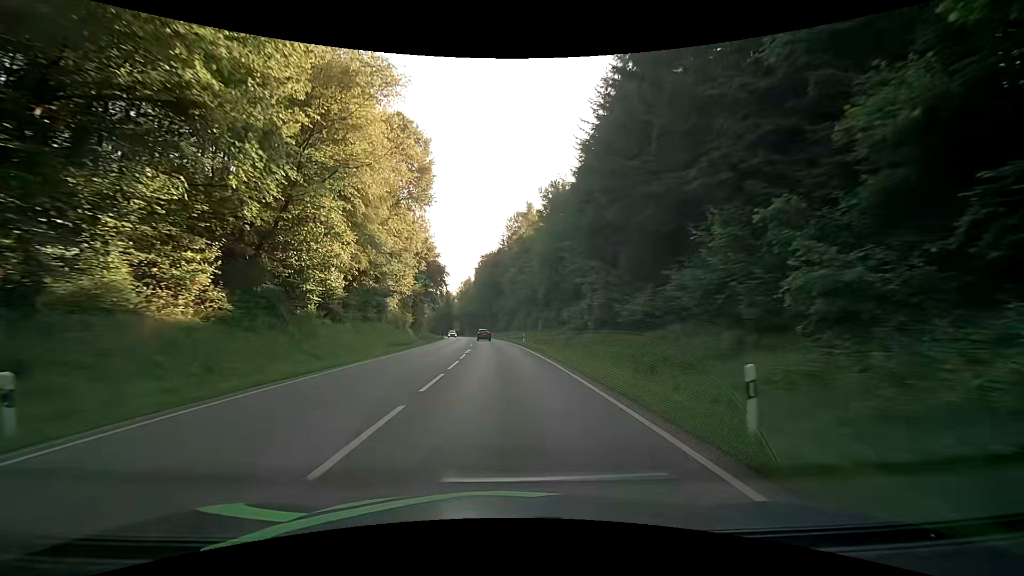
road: secondary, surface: asphalt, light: Day
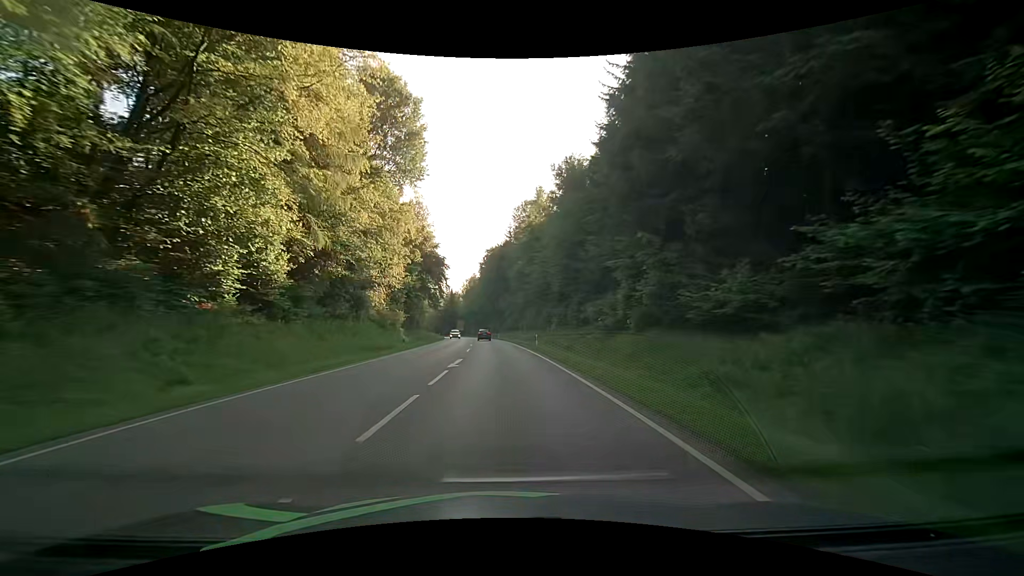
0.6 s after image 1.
(0.0, +10.8) m; -1°
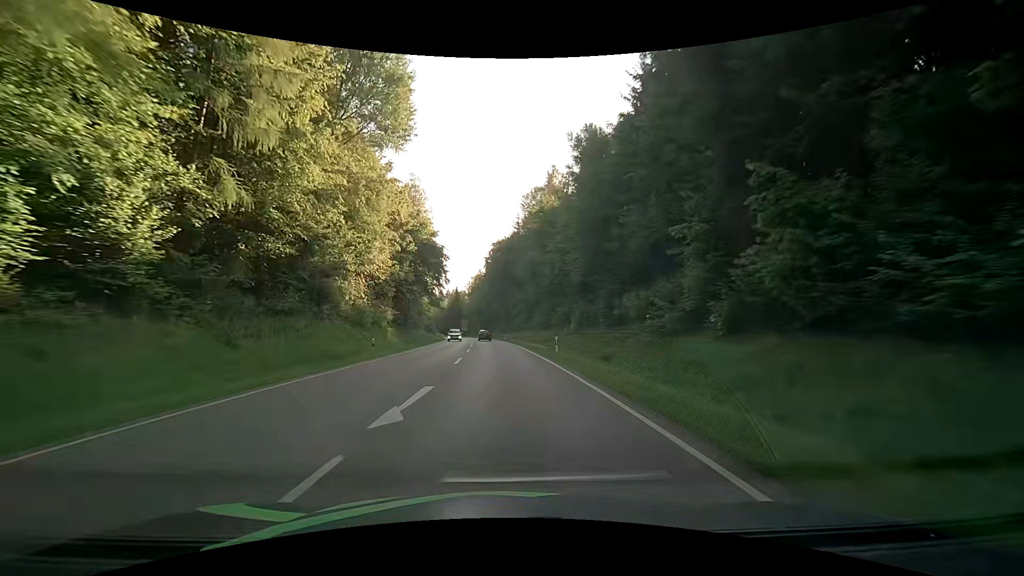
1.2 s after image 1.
(0.0, +10.8) m; 0°
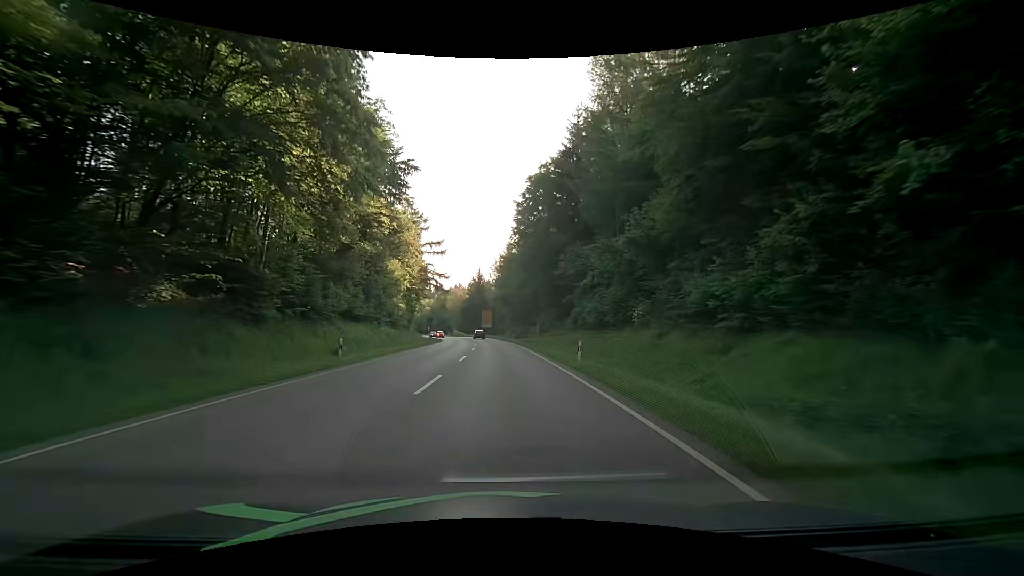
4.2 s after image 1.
(-2.6, +54.1) m; -5°
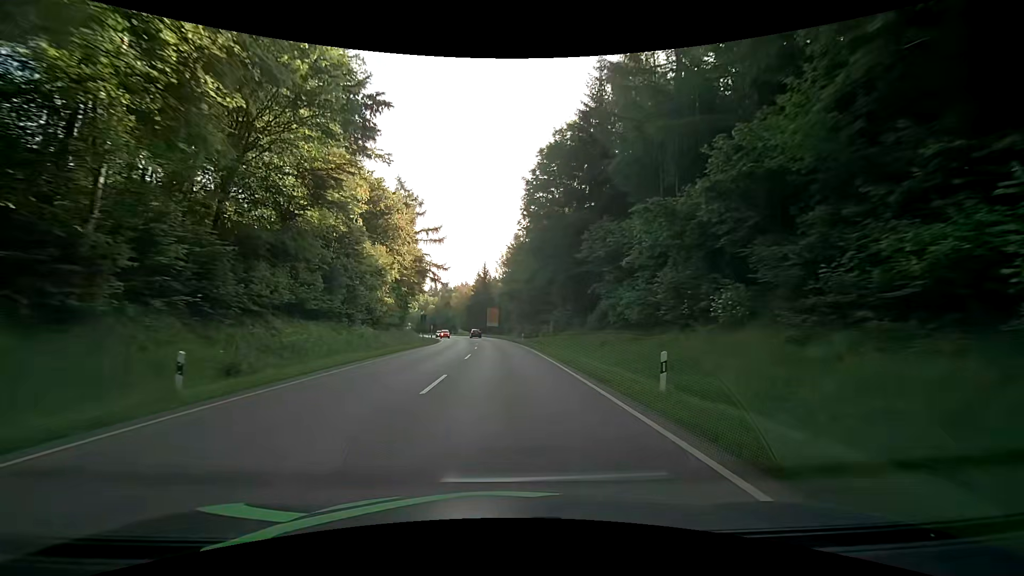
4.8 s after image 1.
(-0.1, +10.8) m; -1°
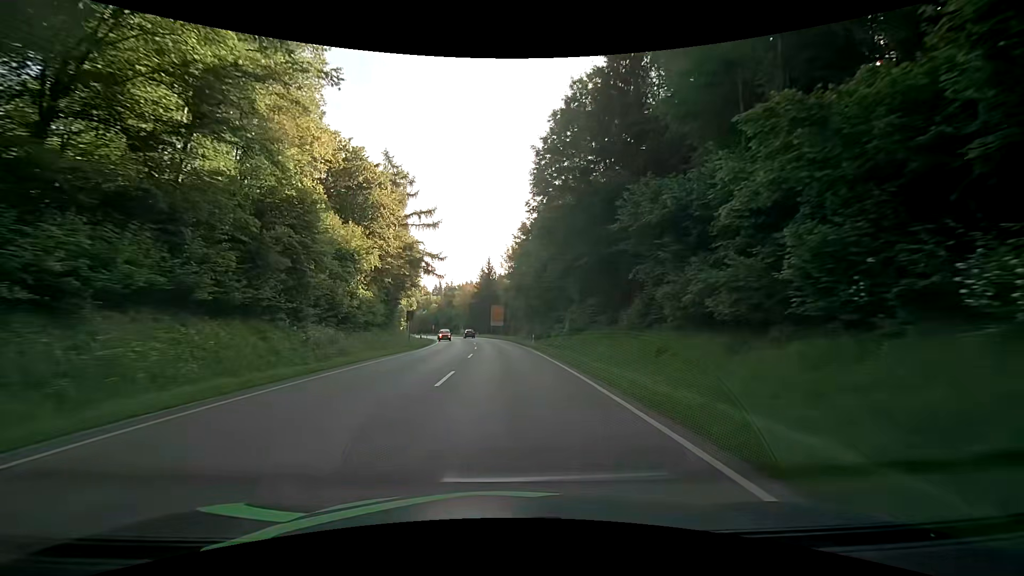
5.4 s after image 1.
(0.0, +10.8) m; 0°
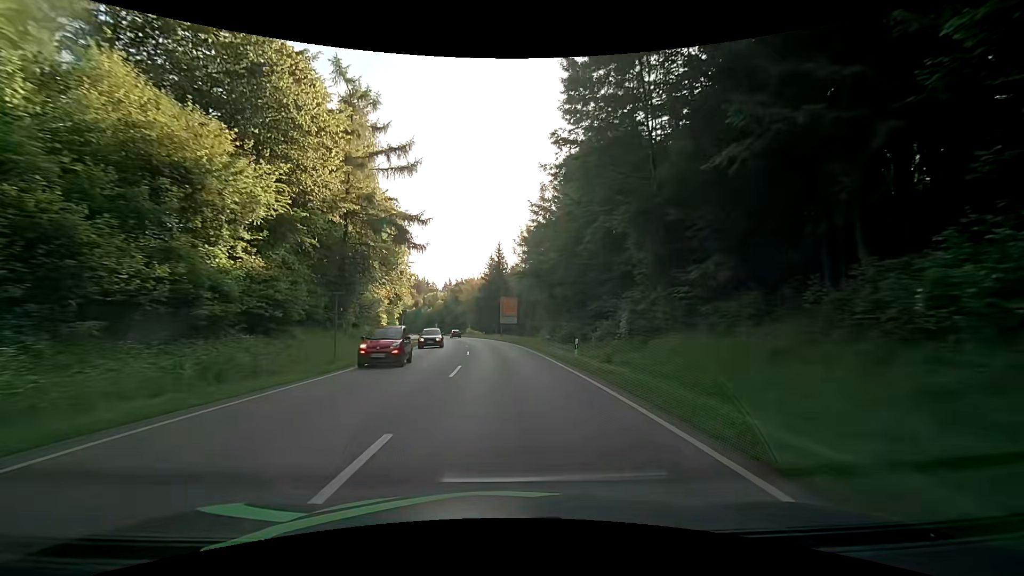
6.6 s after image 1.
(-0.4, +21.6) m; -2°
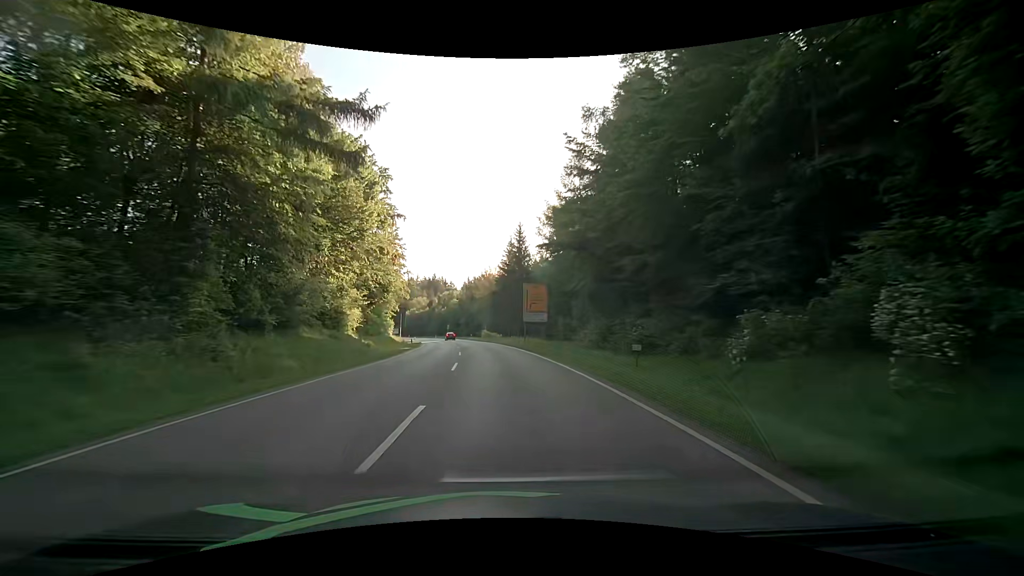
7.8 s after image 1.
(-0.4, +21.6) m; -2°
(0, +10) (-1, +20) (-1, +30) (-2, +40) (-3, +50) (-5, +60) (-6, +70) (-8, +80) (-10, +89) (-12, +99) m
